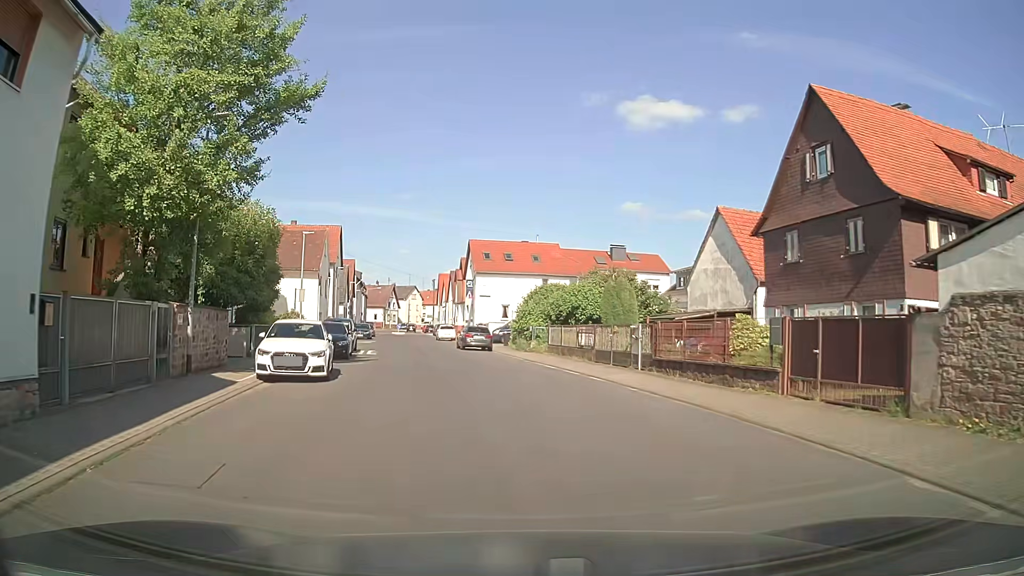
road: unclassified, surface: asphalt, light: Day
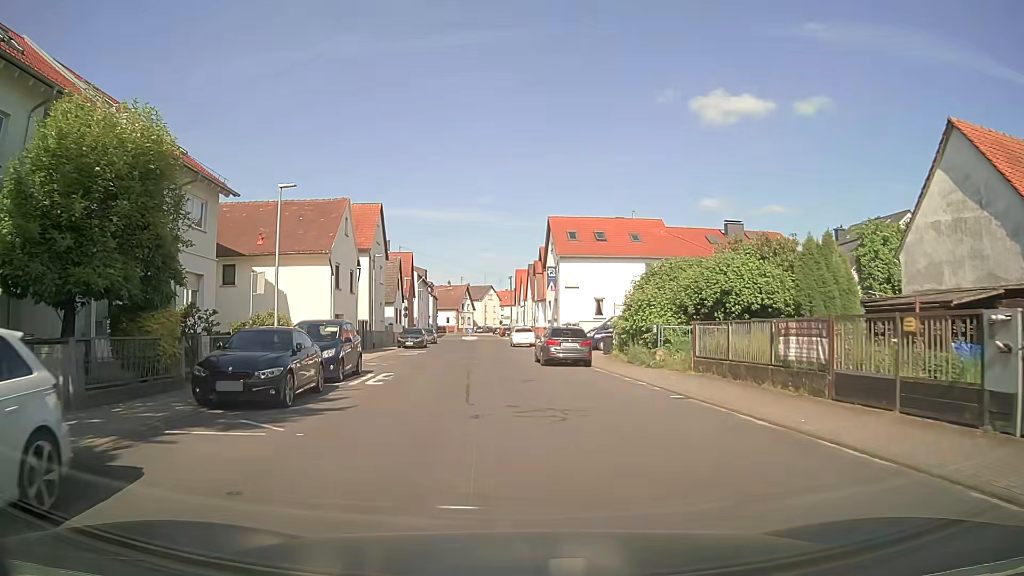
(-0.9, +14.8) m; -7°
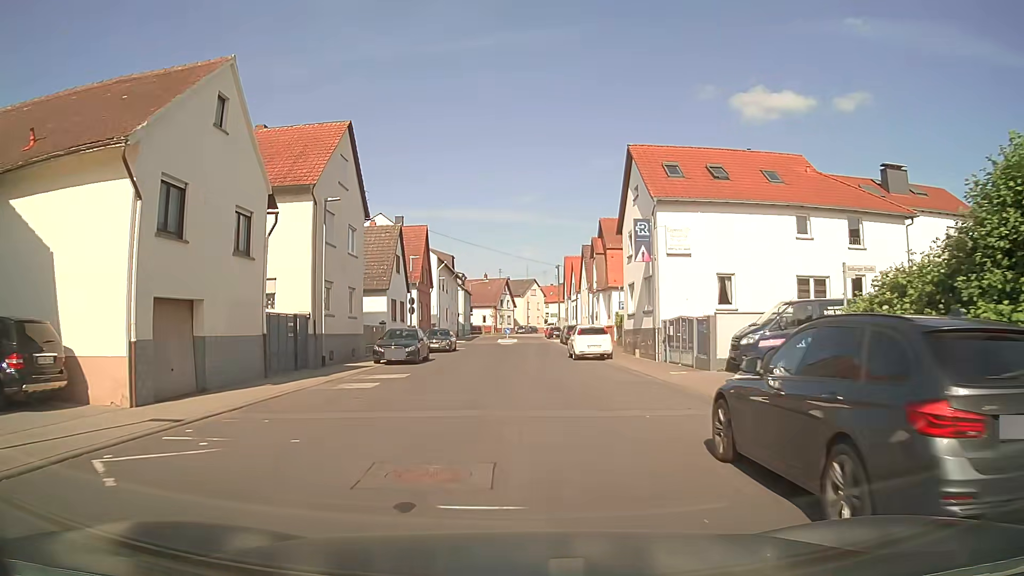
(-0.9, +20.6) m; -4°
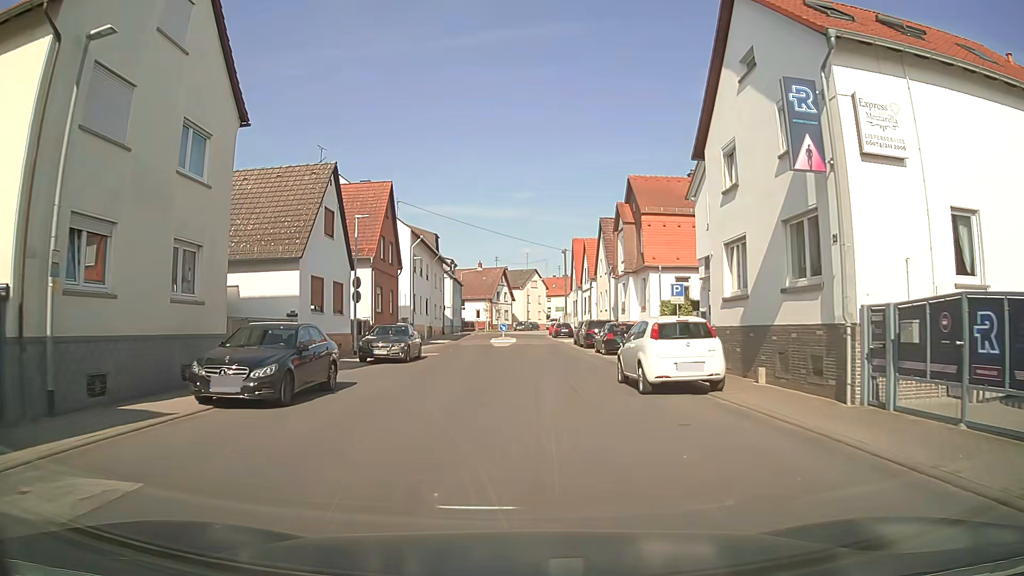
(-0.1, +15.9) m; 0°
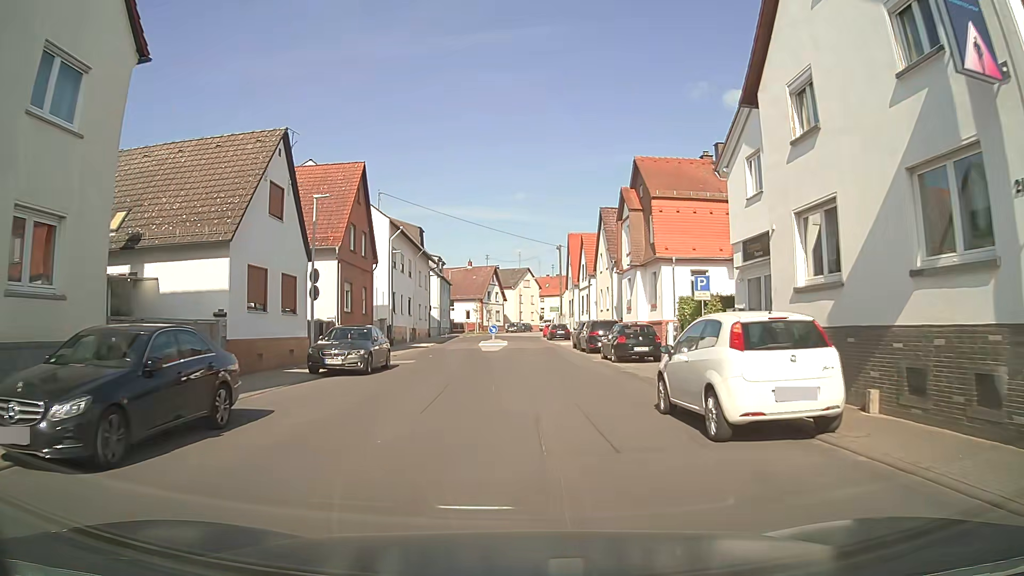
(0.0, +5.4) m; +1°
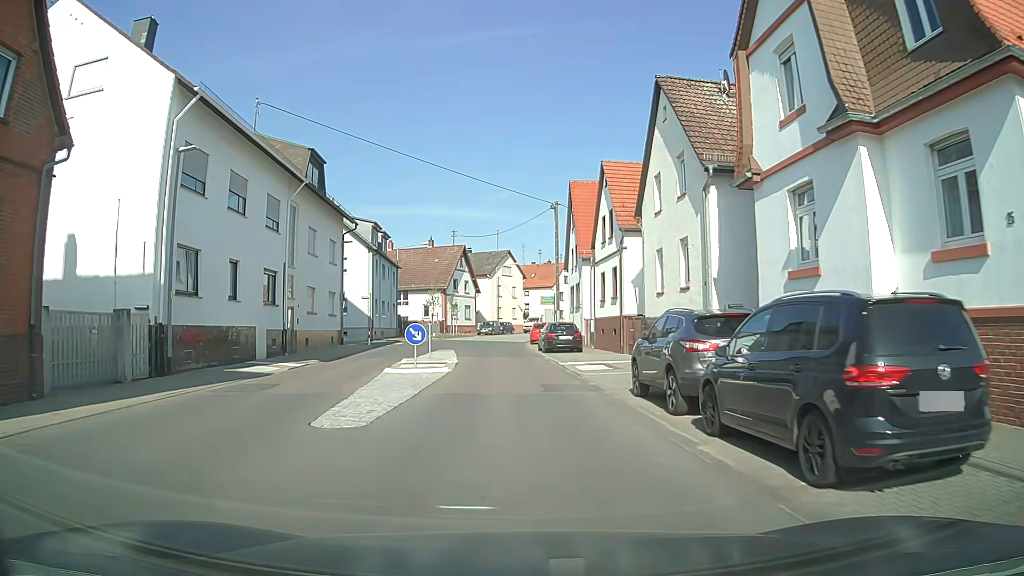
(+0.5, +27.2) m; +1°
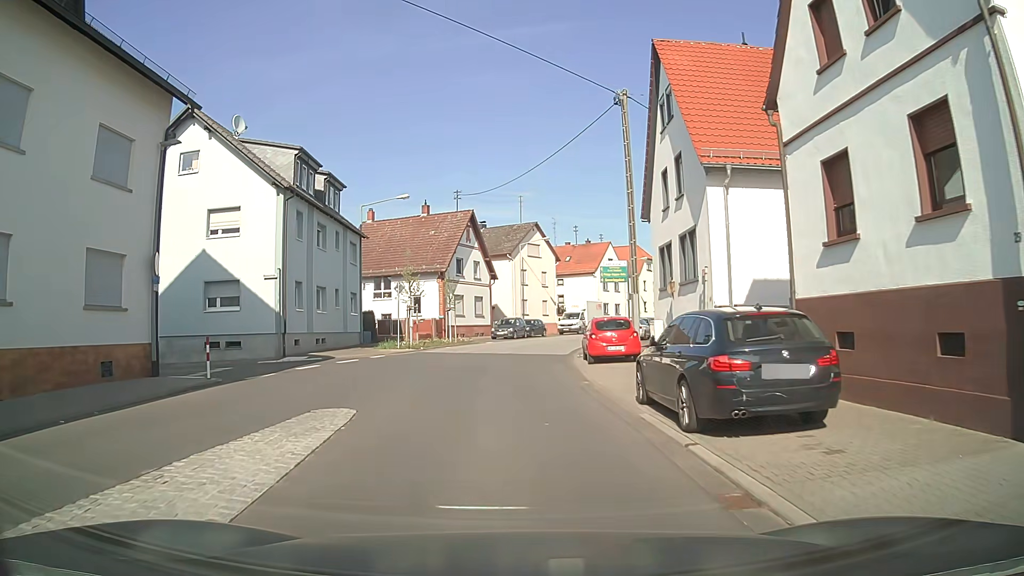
(-0.4, +24.0) m; -3°
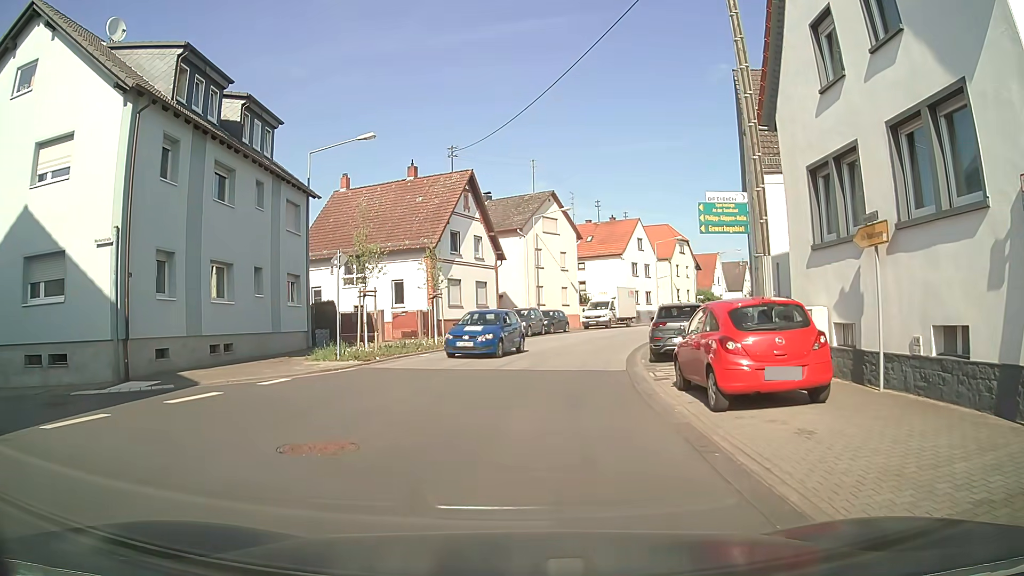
(0.0, +12.2) m; +1°
